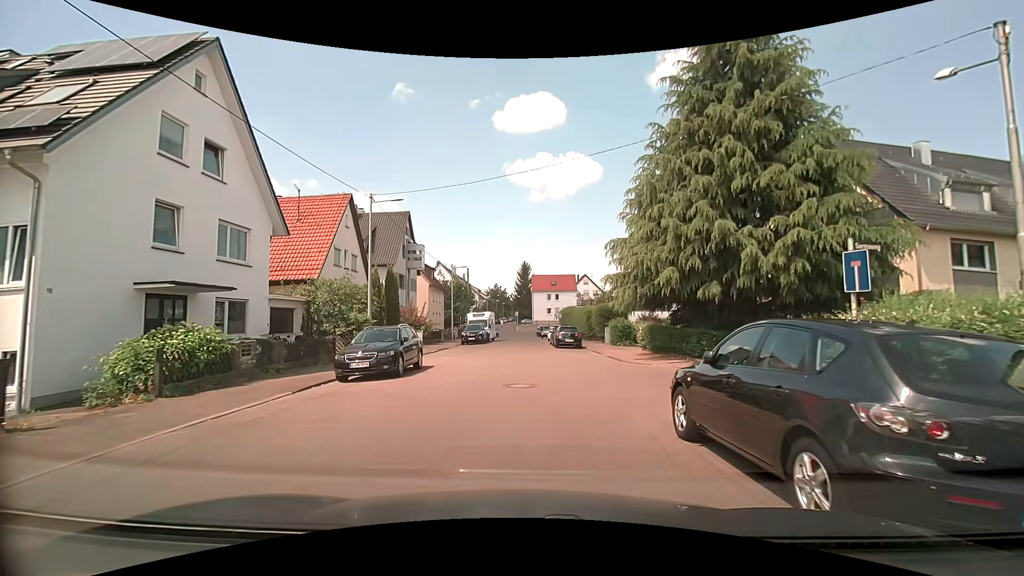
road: residential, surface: asphalt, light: Day
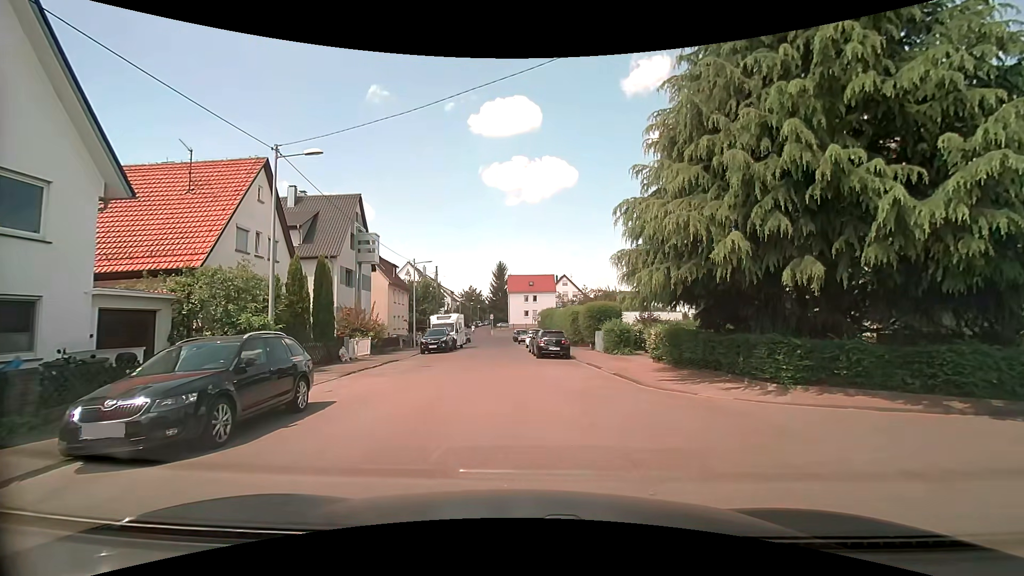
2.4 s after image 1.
(0.0, +7.0) m; +2°
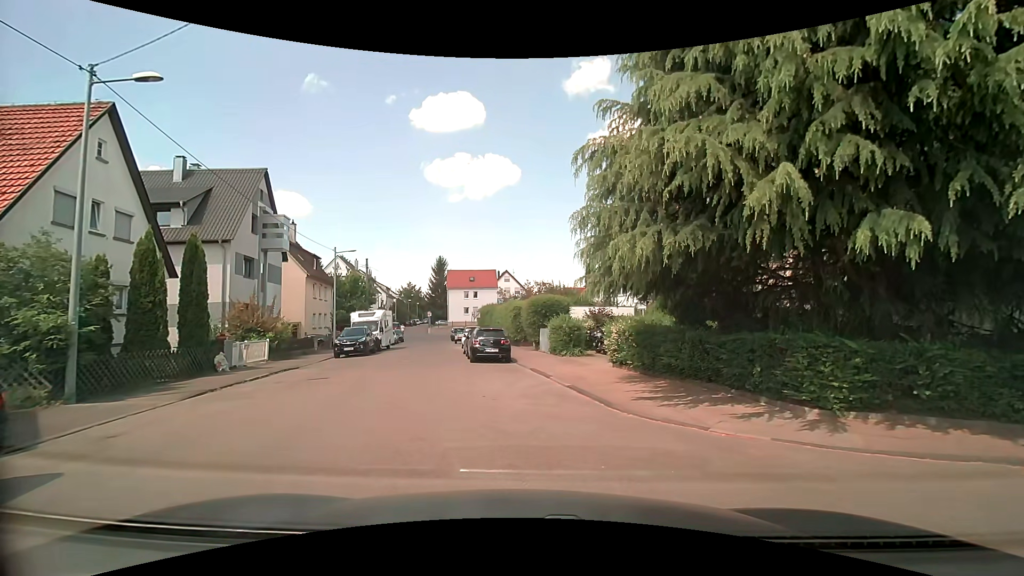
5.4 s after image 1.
(+0.2, +4.4) m; +7°
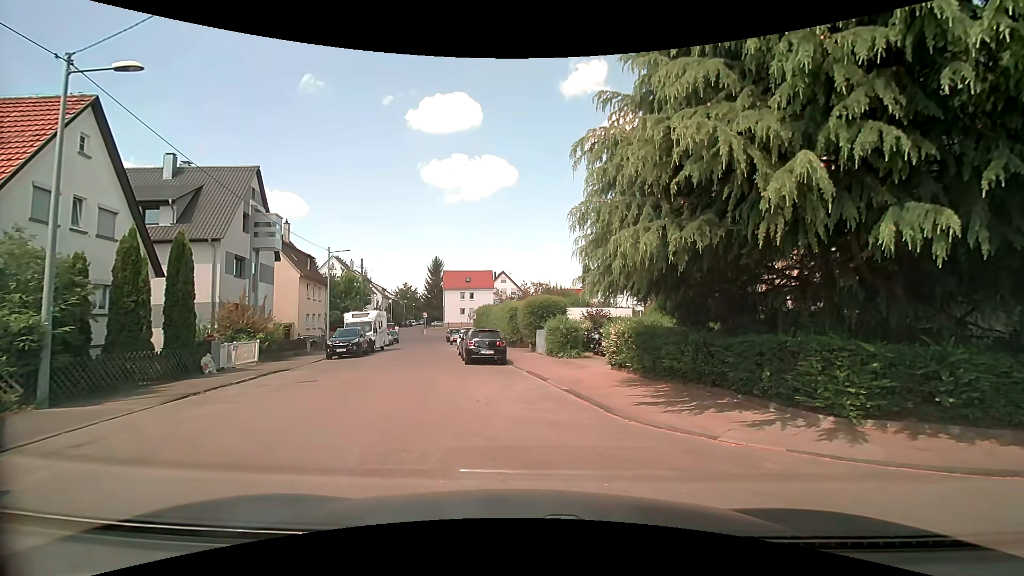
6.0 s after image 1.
(0.0, +0.5) m; 0°
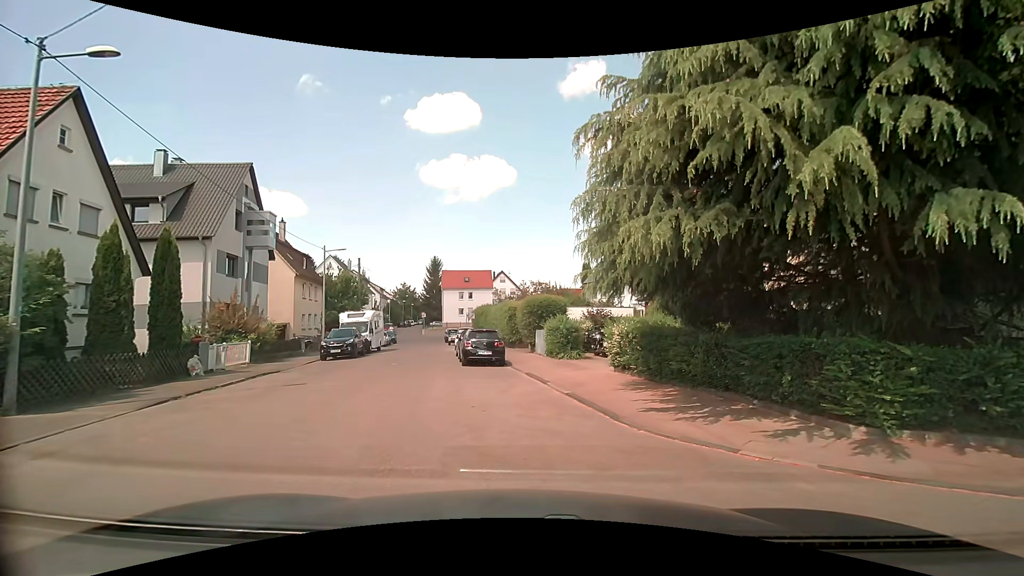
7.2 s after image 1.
(0.0, +0.7) m; 0°
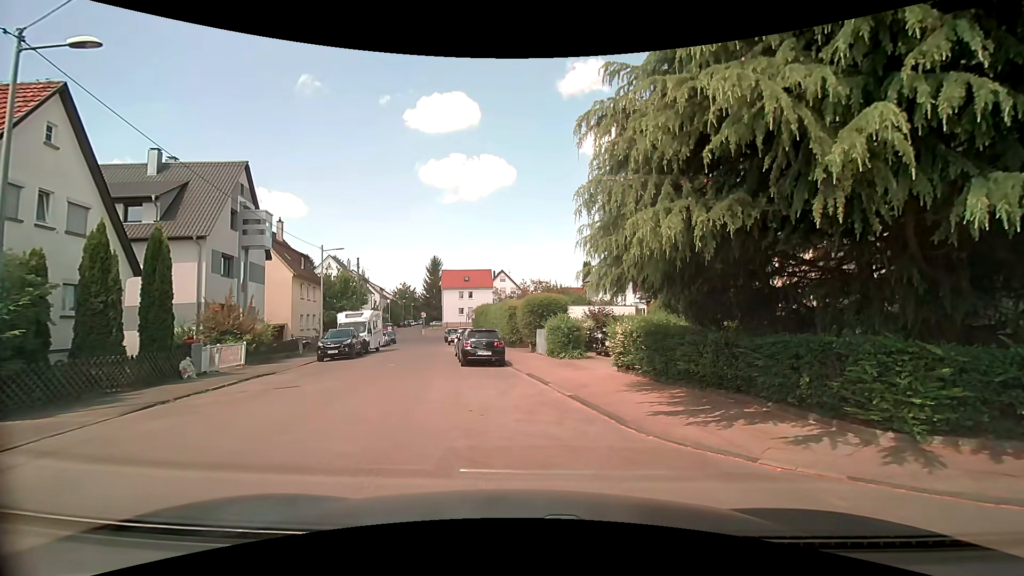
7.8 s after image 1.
(0.0, +0.5) m; 0°
